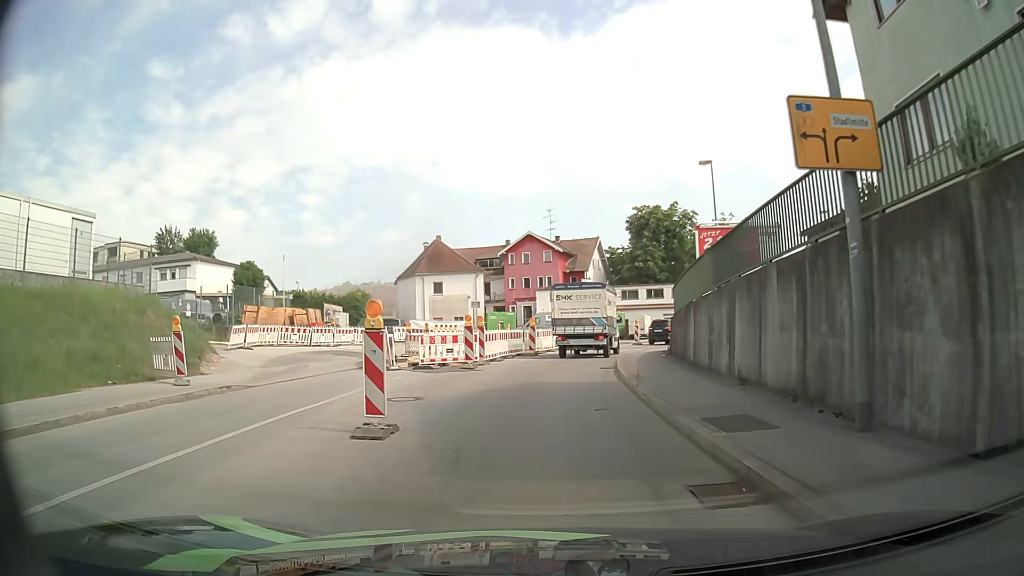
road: tertiary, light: Day
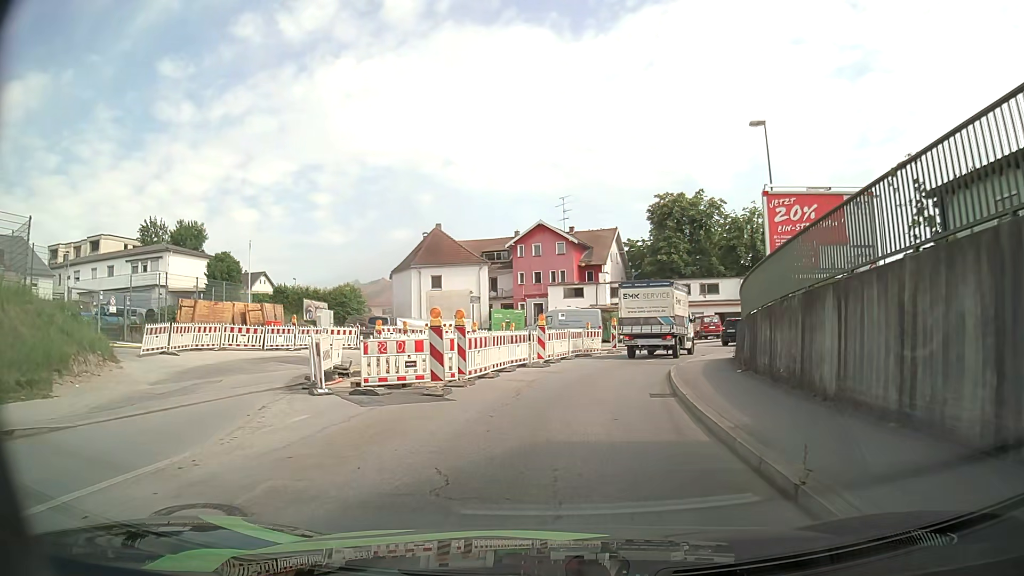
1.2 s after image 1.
(0.0, +7.9) m; 0°
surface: asphalt
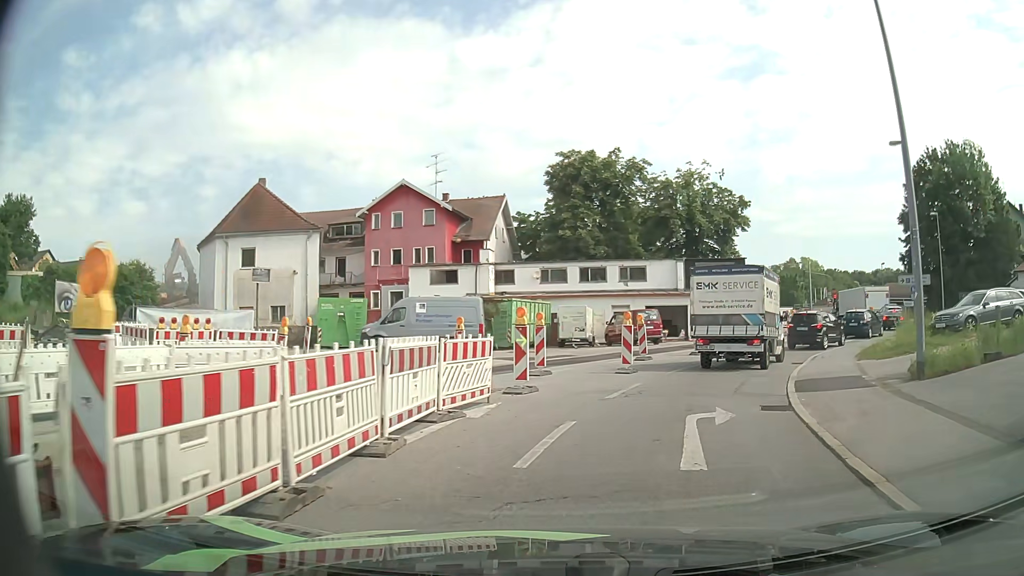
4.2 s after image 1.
(+0.7, +18.3) m; +10°
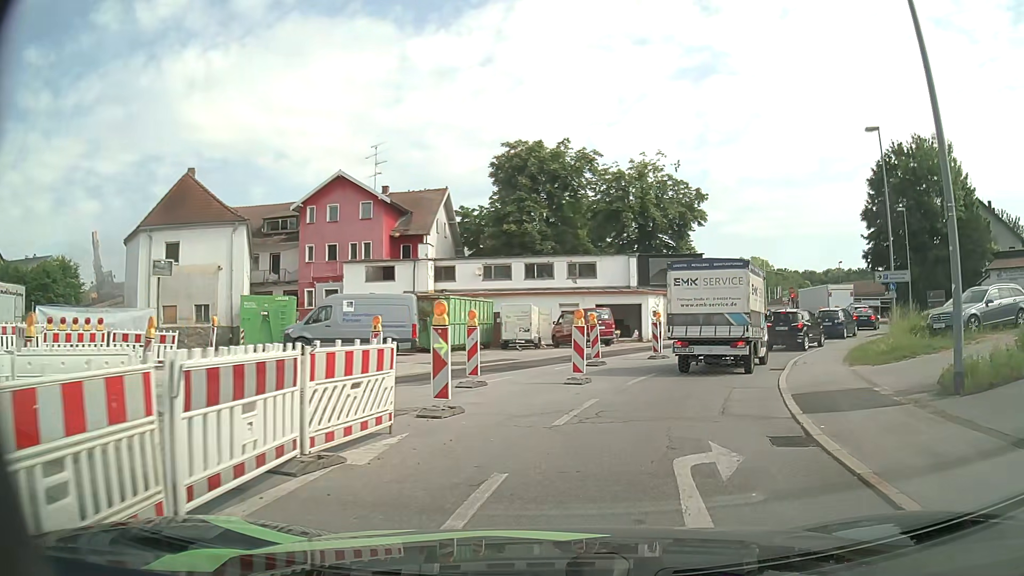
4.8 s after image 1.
(+0.1, +3.1) m; +4°
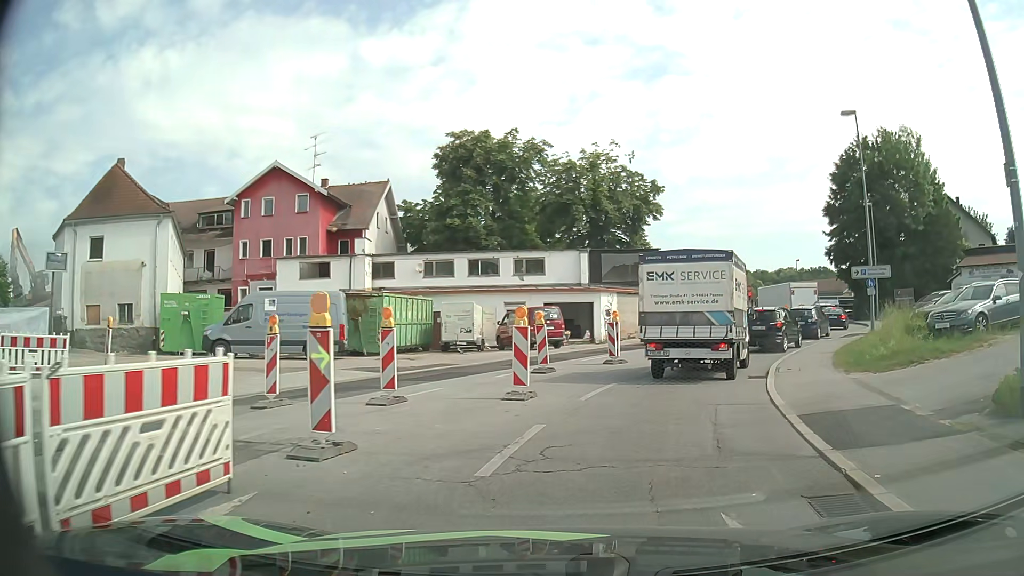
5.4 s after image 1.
(+0.1, +2.9) m; +5°
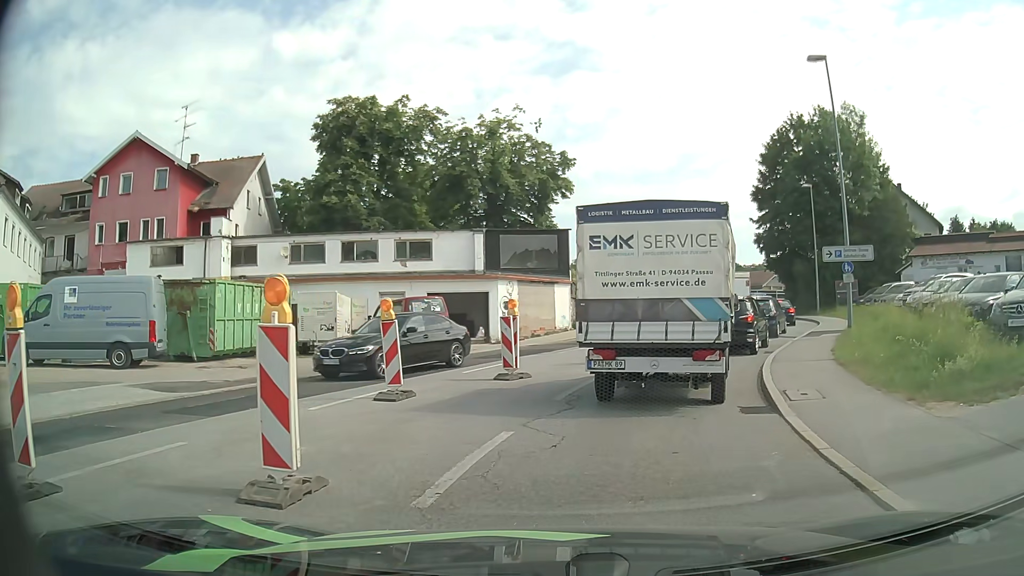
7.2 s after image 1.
(+0.4, +6.7) m; +8°
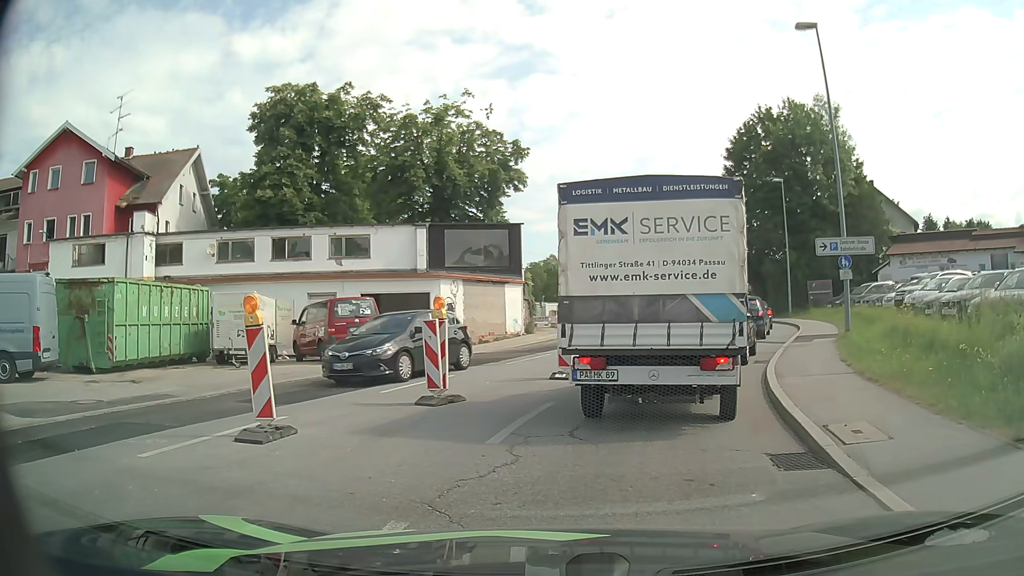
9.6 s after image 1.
(+0.1, +3.2) m; +3°
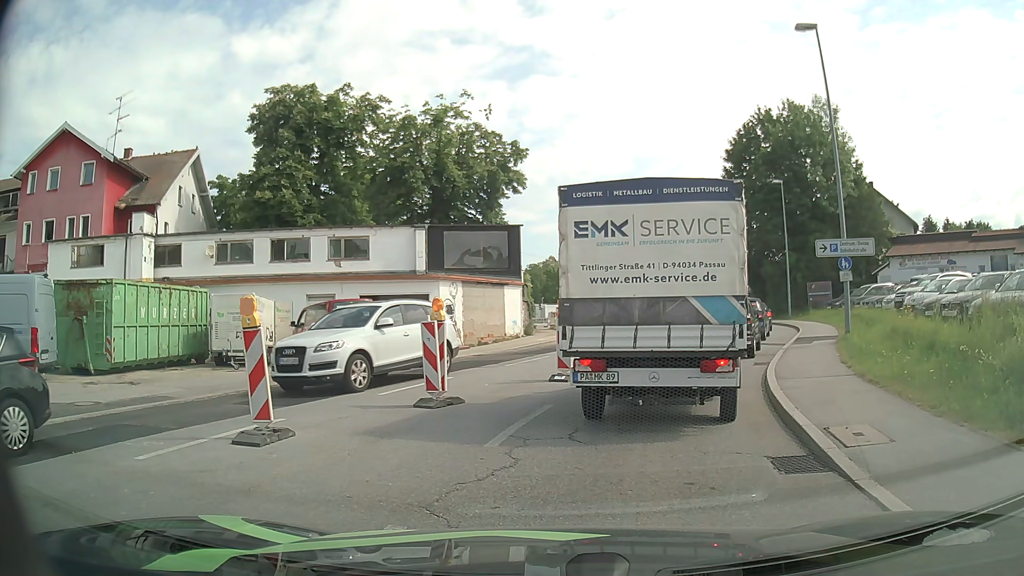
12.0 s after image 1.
(0.0, +0.1) m; 0°
